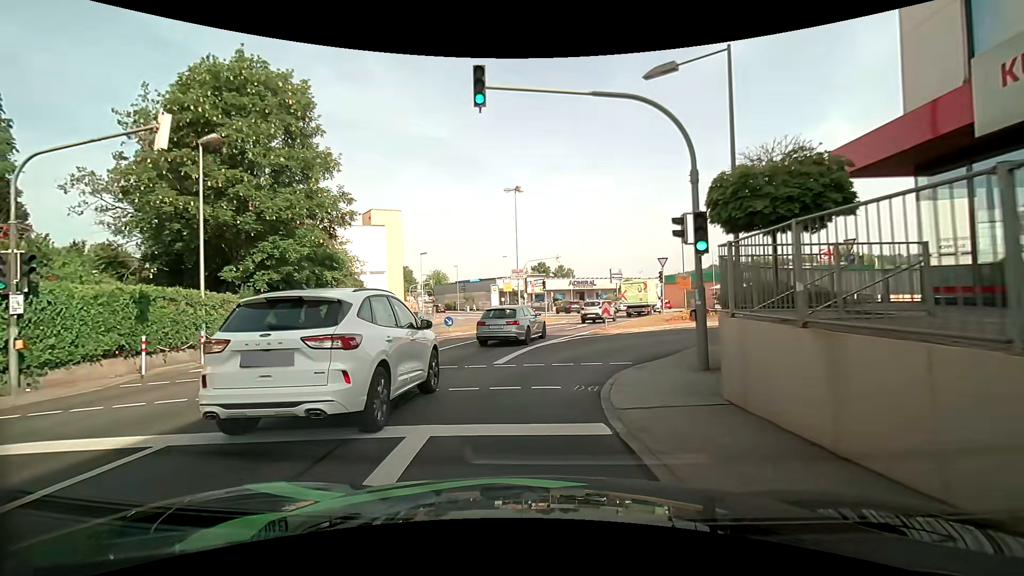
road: tertiary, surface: asphalt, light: Day
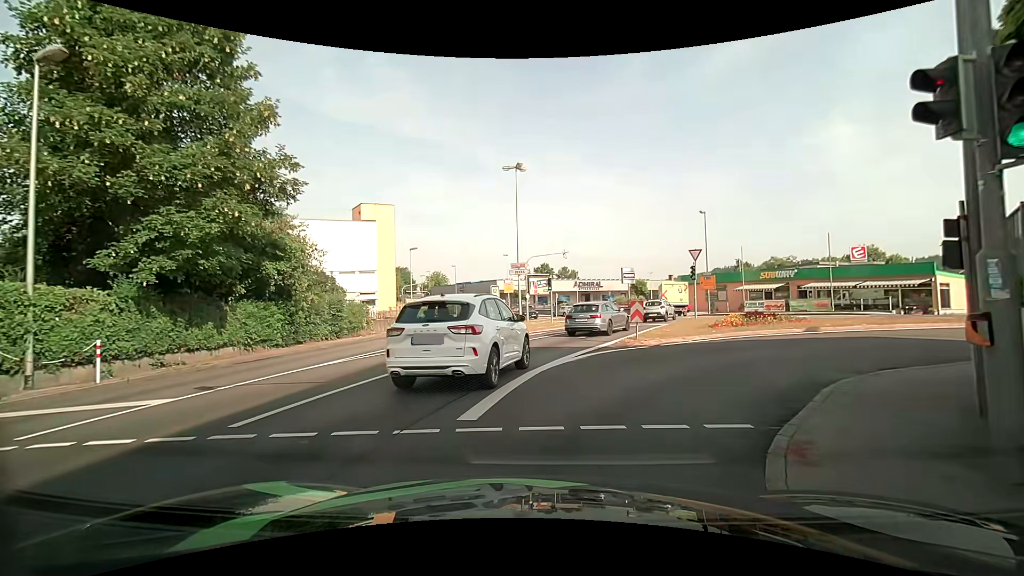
(-0.1, +6.5) m; -2°
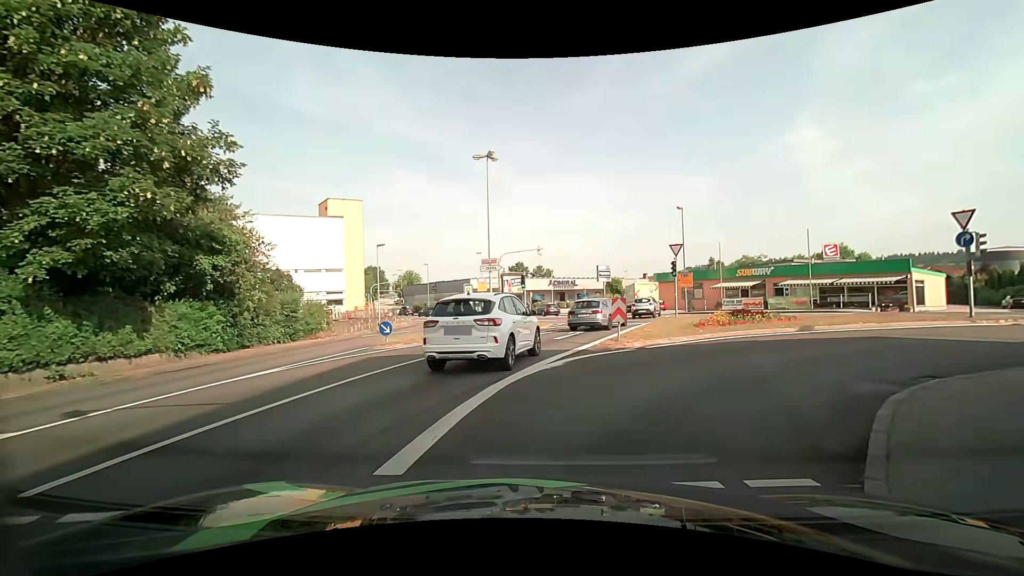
(+0.1, +2.1) m; +4°
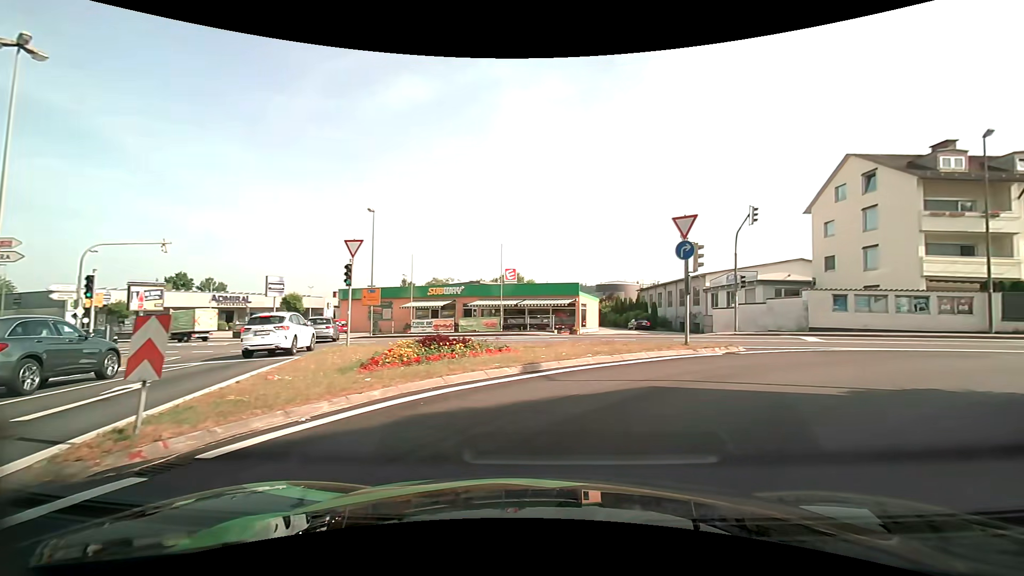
(+2.0, +9.0) m; +33°
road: tertiary_link
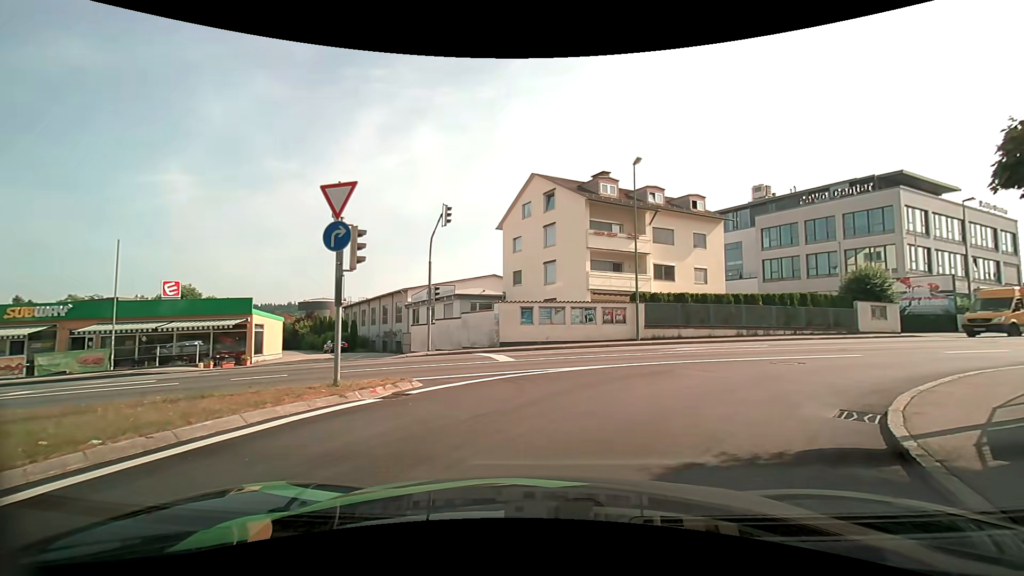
(+1.8, +5.5) m; +31°
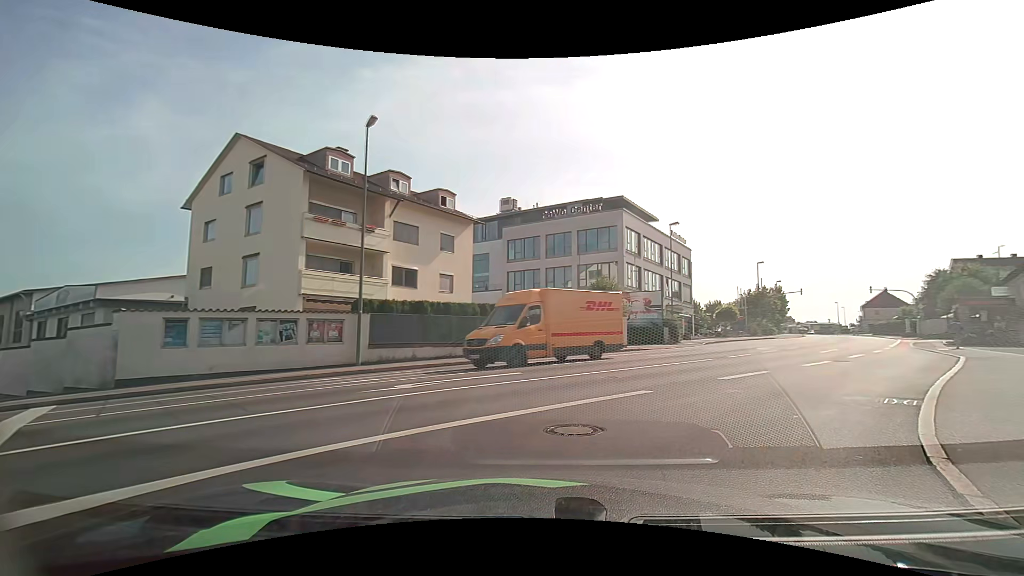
(+2.0, +7.6) m; +28°
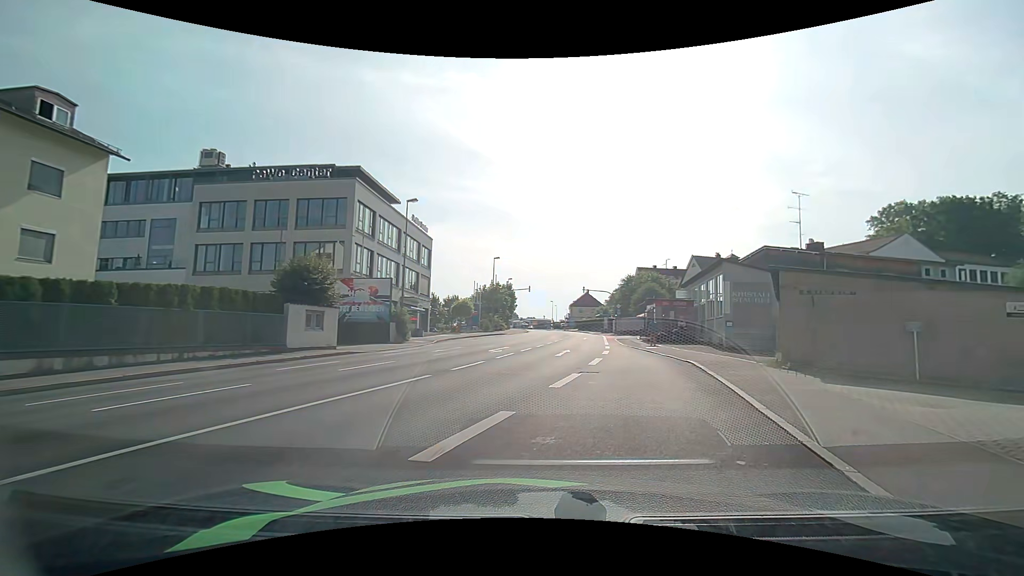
(+2.1, +7.6) m; +28°
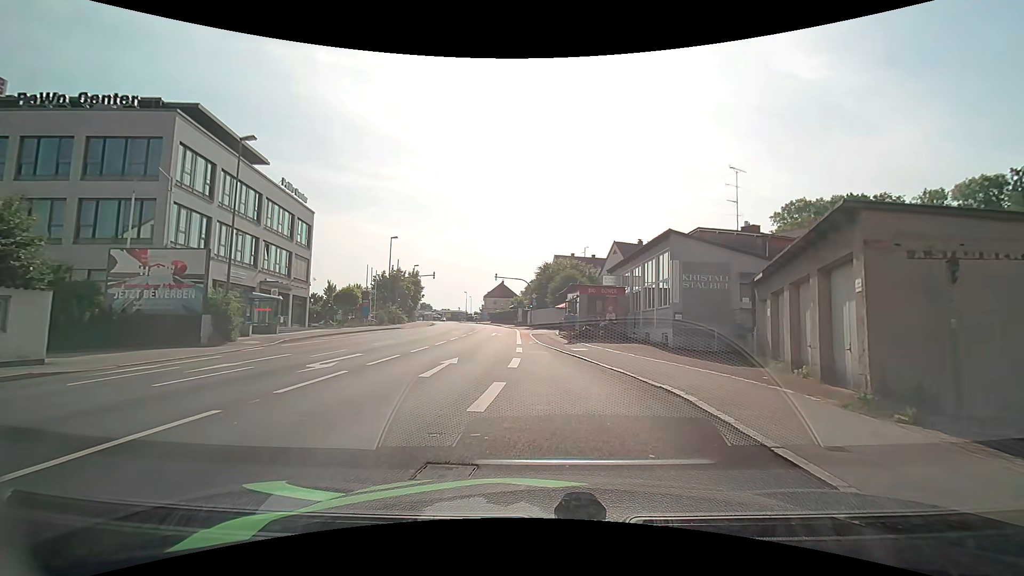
(+1.4, +9.5) m; +12°
(0, +10) (-2, +20) (-3, +30) (-4, +40) (-4, +50) (-6, +60) (-7, +70) (-9, +79) (-11, +89) (-14, +99) m
